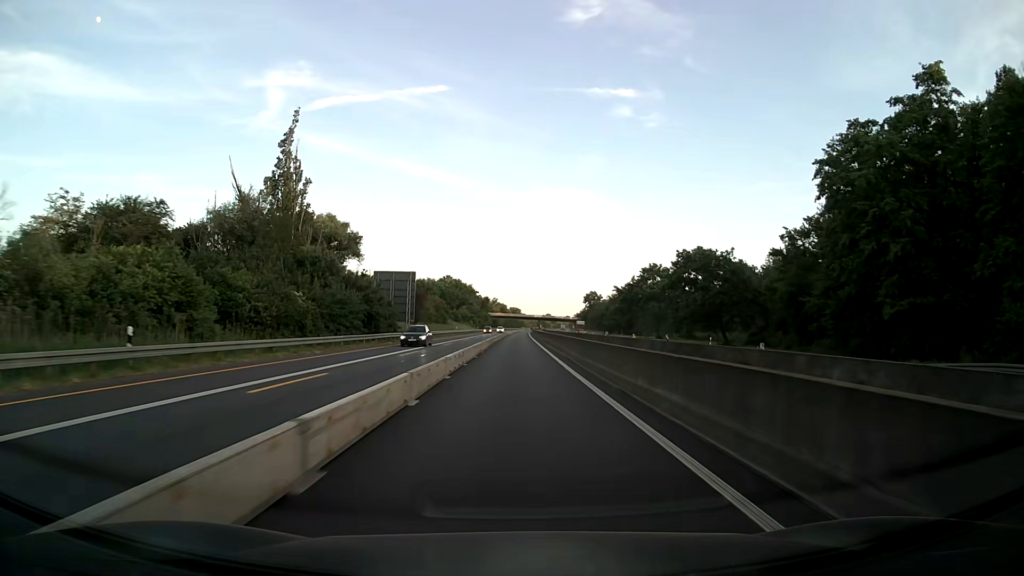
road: motorway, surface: asphalt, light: Day
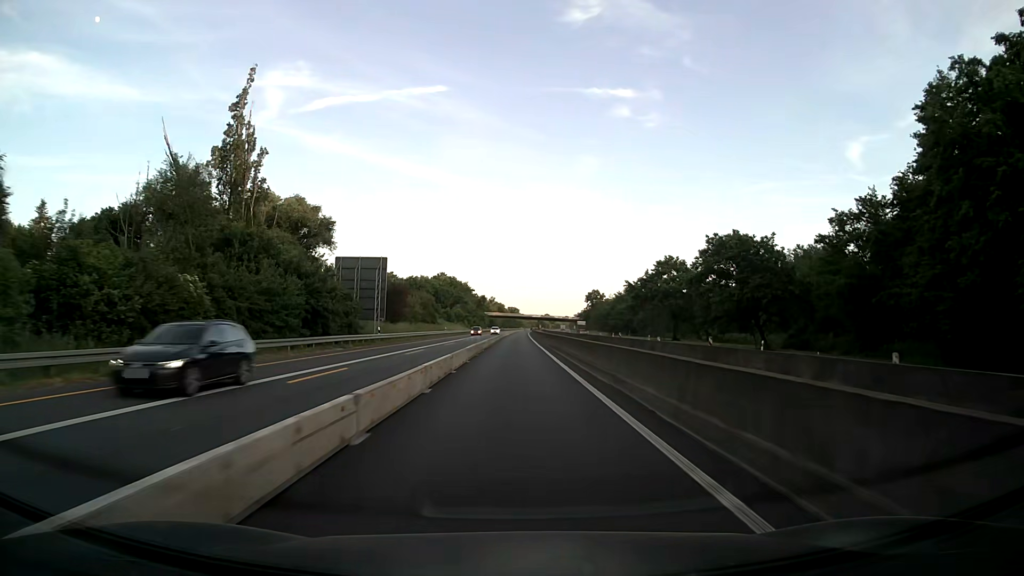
(0.0, +15.8) m; 0°
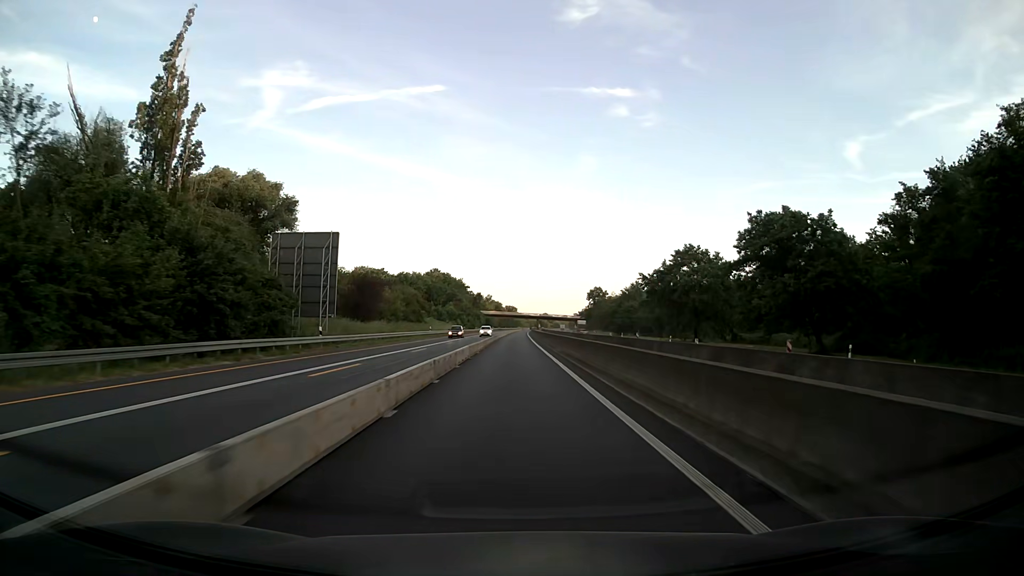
(0.0, +15.8) m; 0°
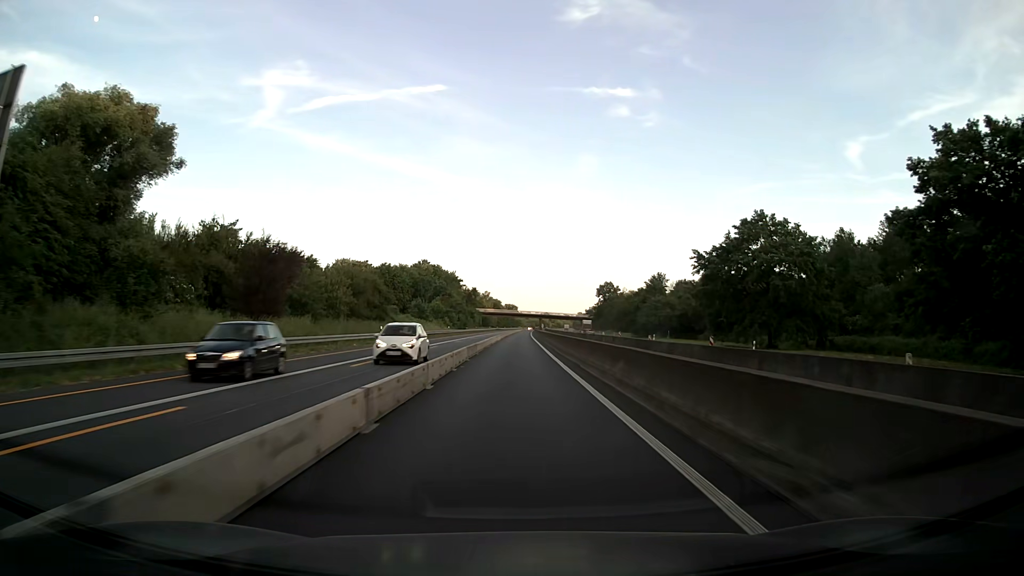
(0.0, +31.6) m; 0°
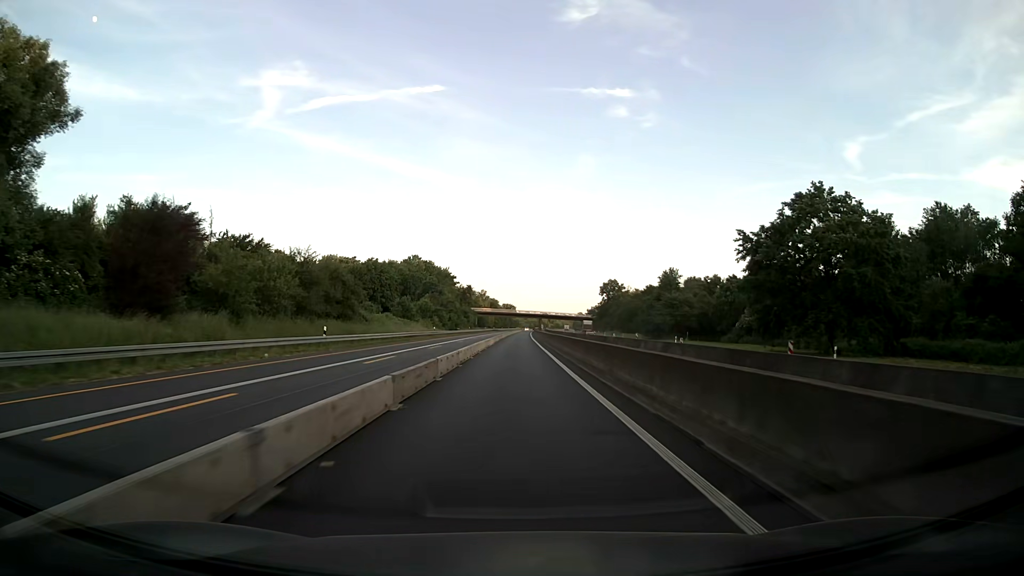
(0.0, +15.8) m; 0°
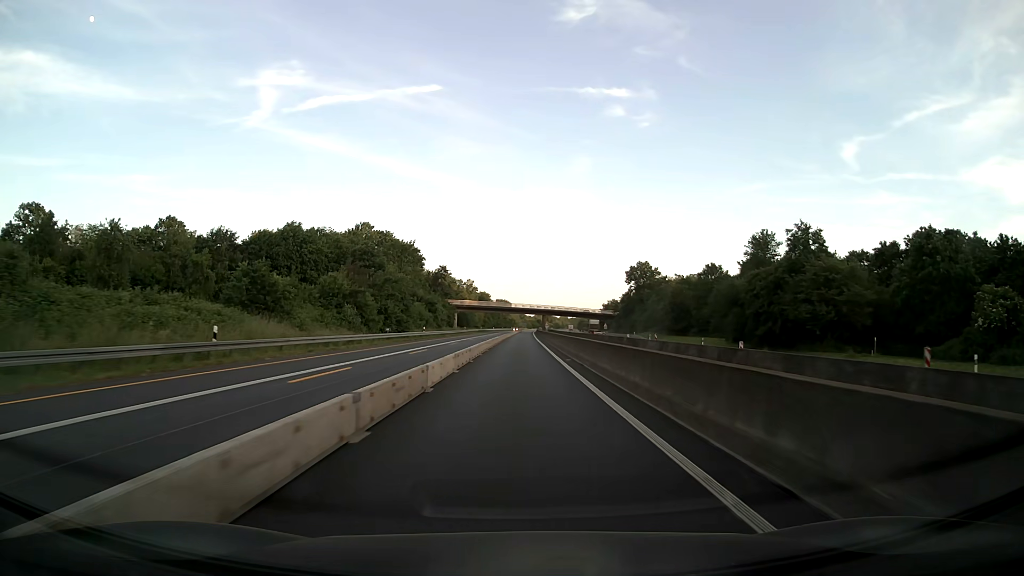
(+0.2, +63.3) m; 0°
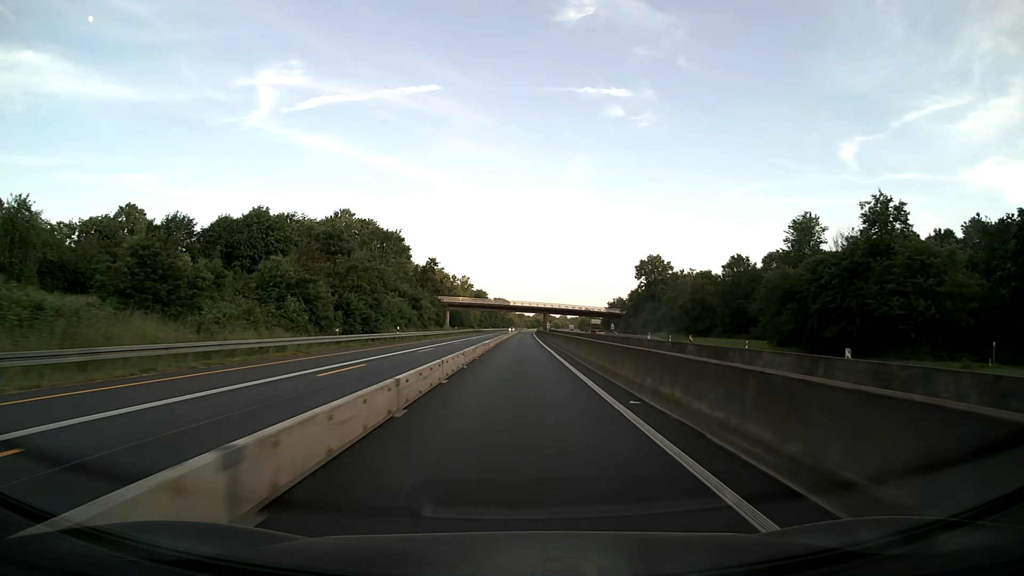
(0.0, +15.8) m; 0°
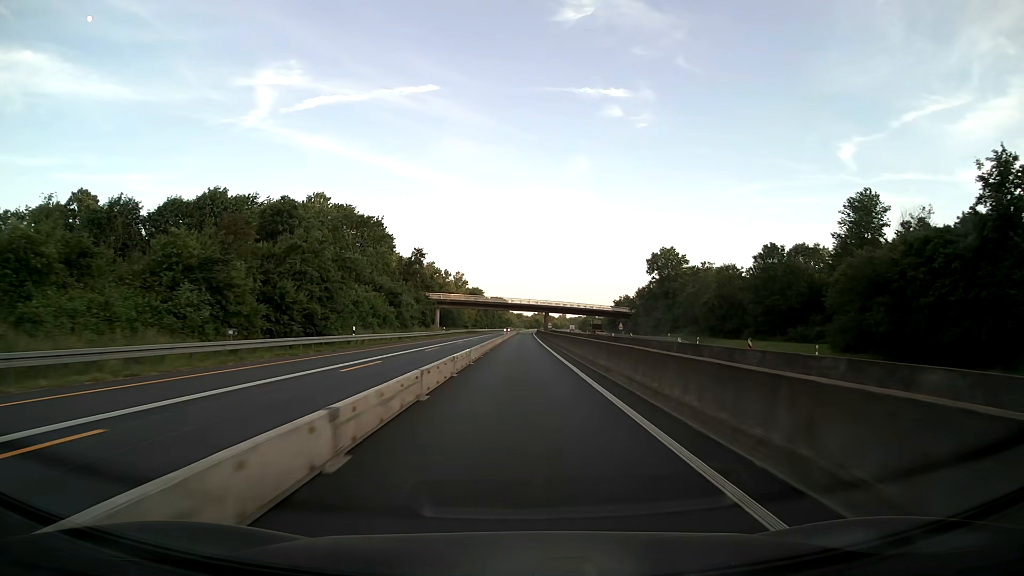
(0.0, +15.8) m; 0°
(0, +10) (0, +20) (0, +30) (0, +40) (0, +50) (+1, +60) (+1, +70) (+1, +80) (+1, +90) (+1, +100) m
